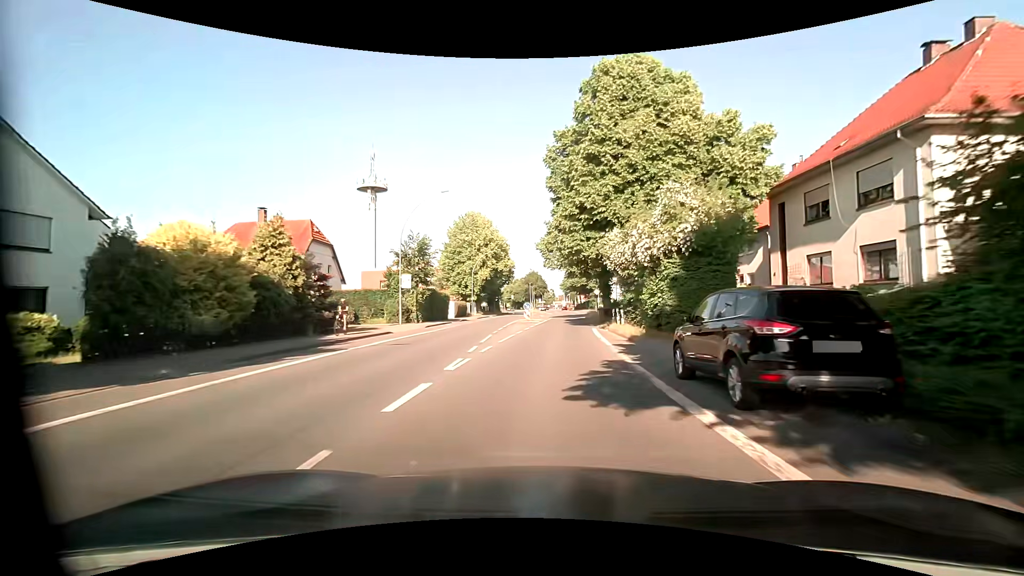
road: primary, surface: asphalt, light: Day
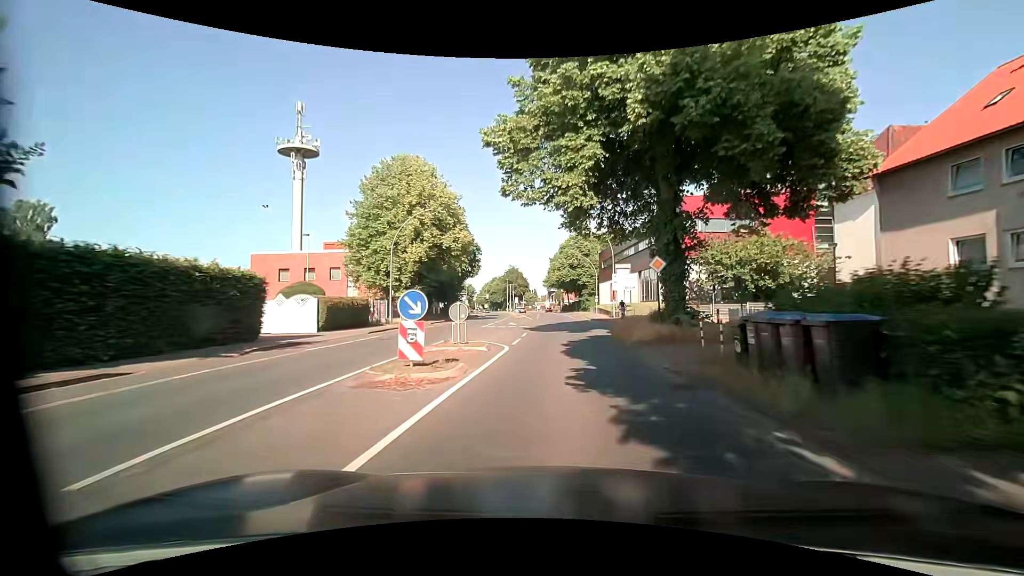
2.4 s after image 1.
(+1.0, +32.5) m; +1°
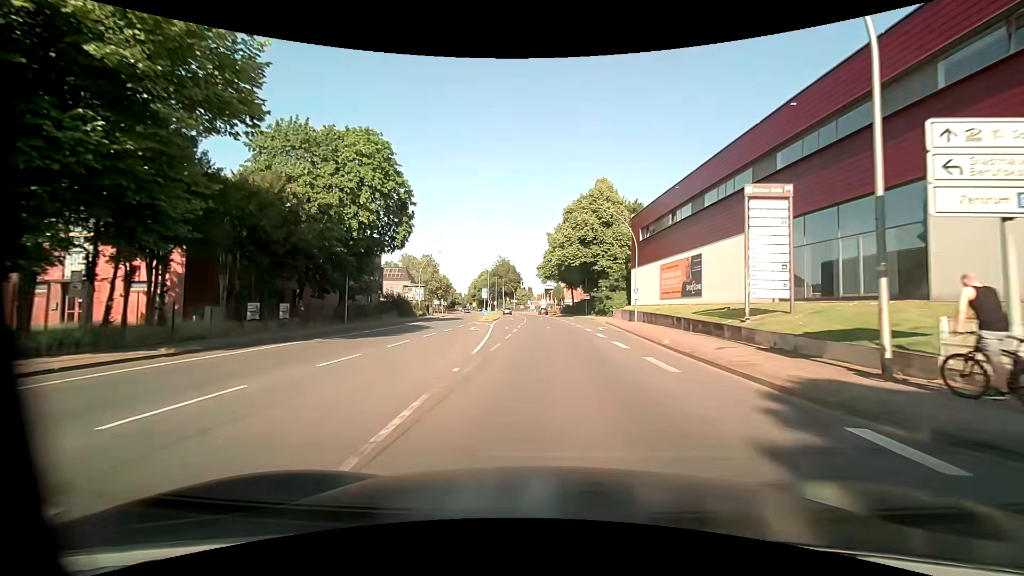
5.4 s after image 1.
(+1.5, +40.4) m; +2°
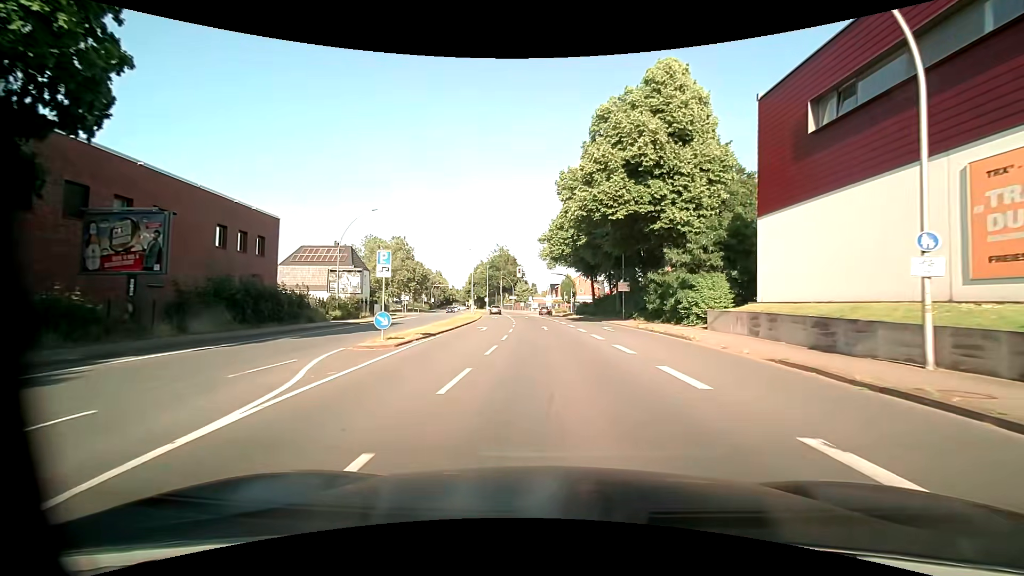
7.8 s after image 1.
(-0.2, +32.2) m; -1°
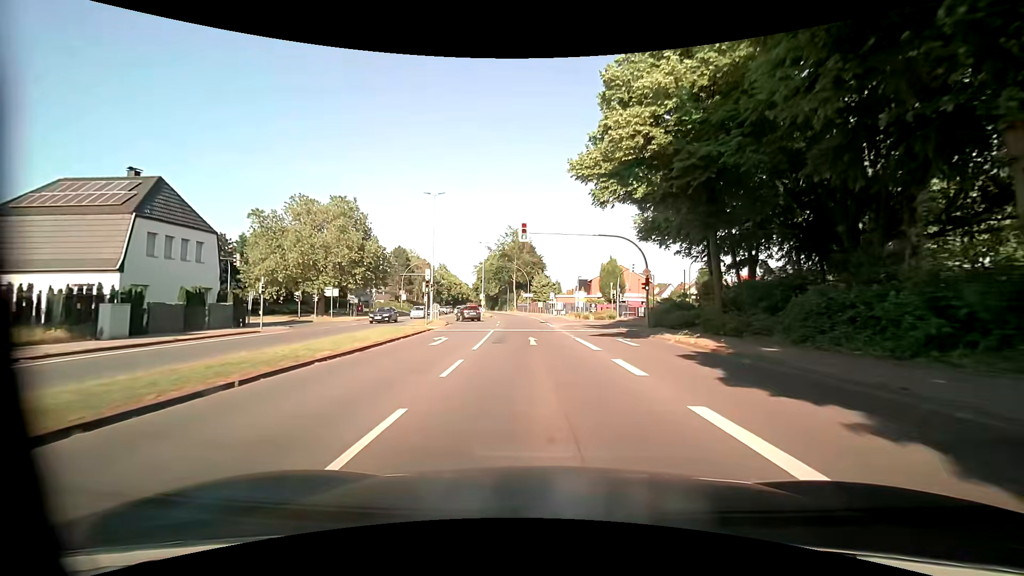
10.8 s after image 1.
(-0.6, +40.4) m; -3°
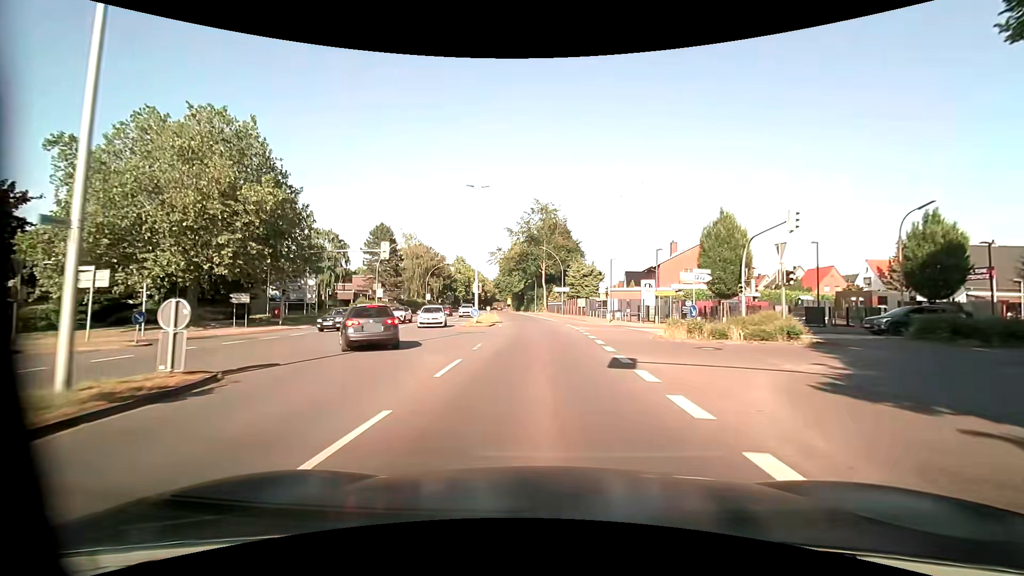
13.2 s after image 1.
(-0.7, +32.3) m; -3°
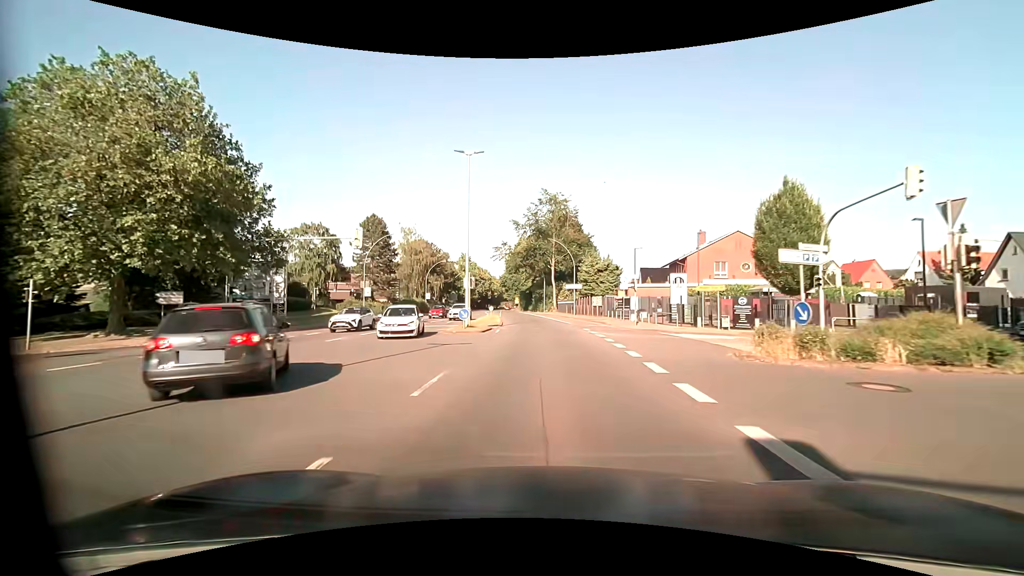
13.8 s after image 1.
(0.0, +8.1) m; 0°
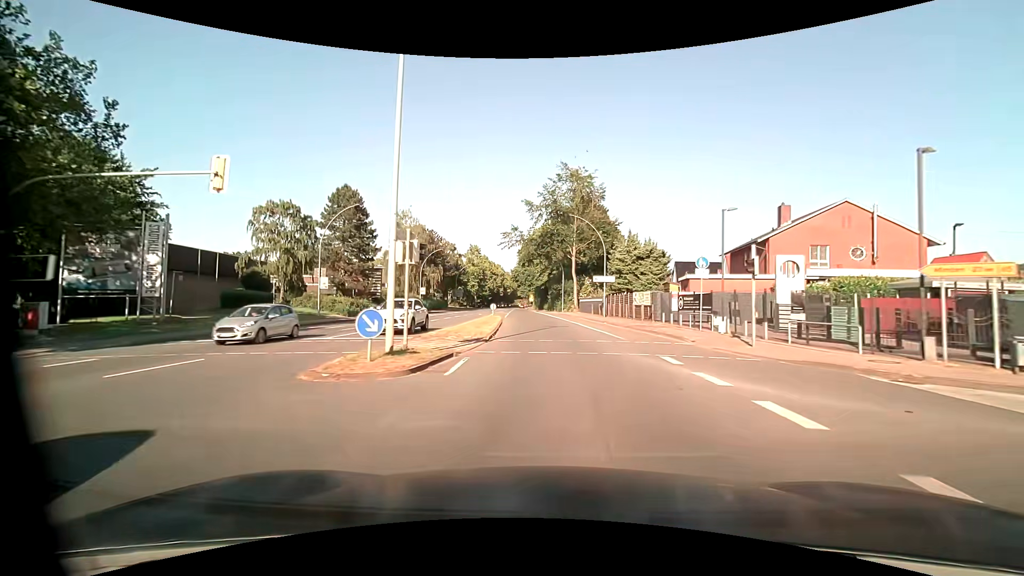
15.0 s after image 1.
(-0.4, +16.2) m; -2°
(0, +10) (0, +20) (-1, +30) (-1, +40) (-2, +50) (-3, +60) (-3, +70) (-4, +80) (-5, +90) (-6, +100) m
